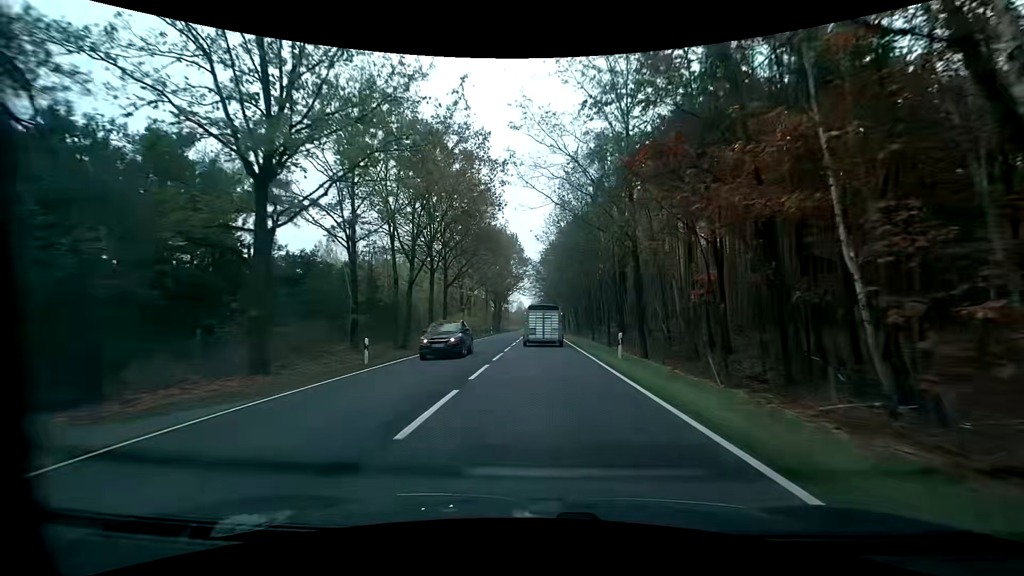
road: primary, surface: asphalt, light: Day
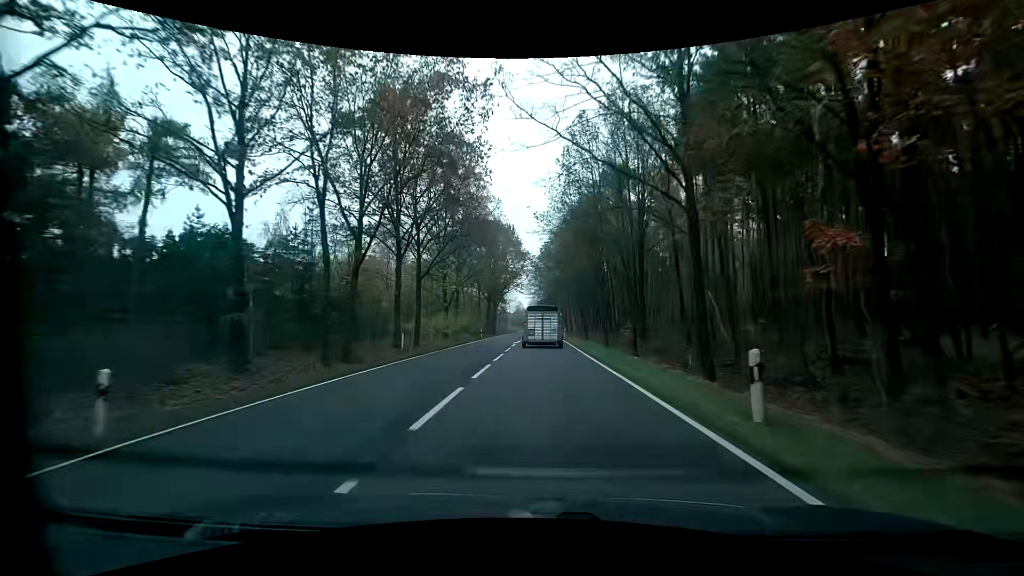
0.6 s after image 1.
(-0.1, +11.6) m; 0°
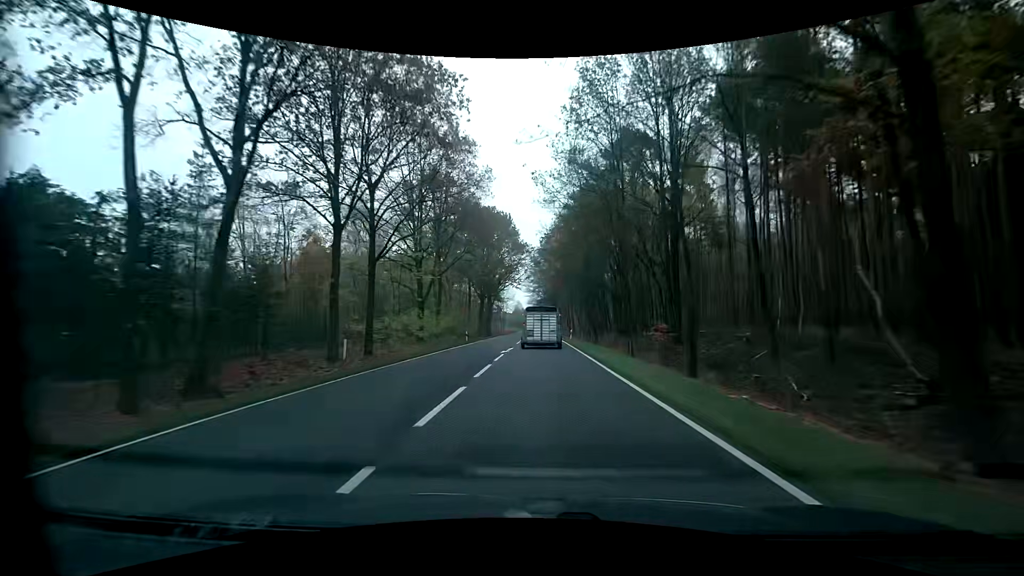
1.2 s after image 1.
(0.0, +11.6) m; 0°
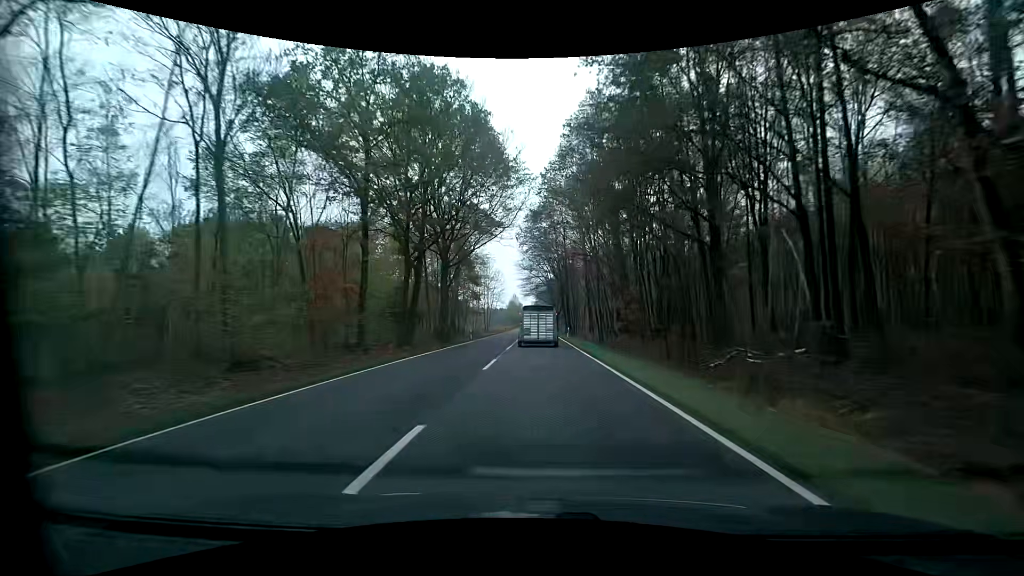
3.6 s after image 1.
(+0.1, +46.2) m; 0°
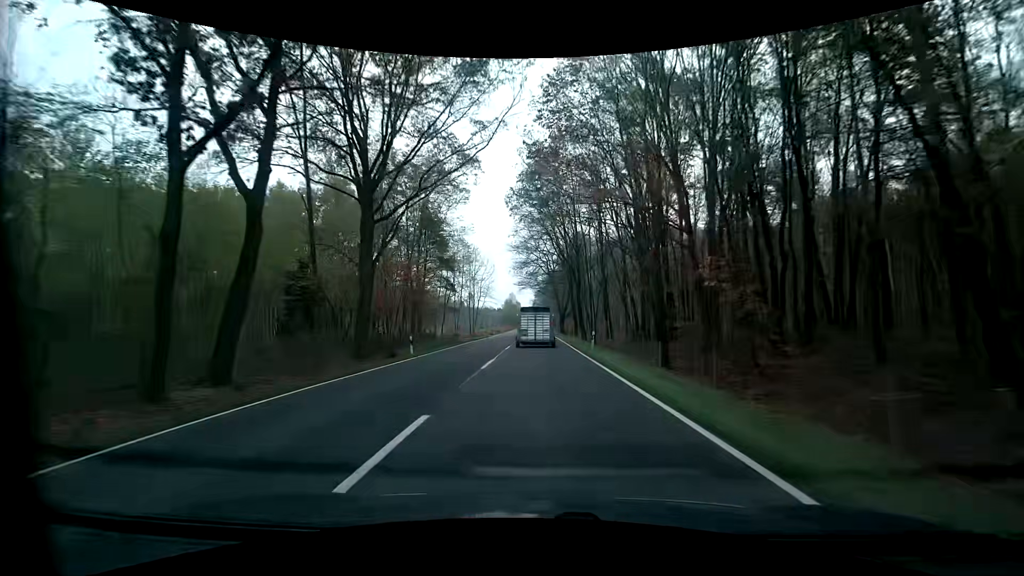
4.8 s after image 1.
(+0.1, +23.2) m; 0°
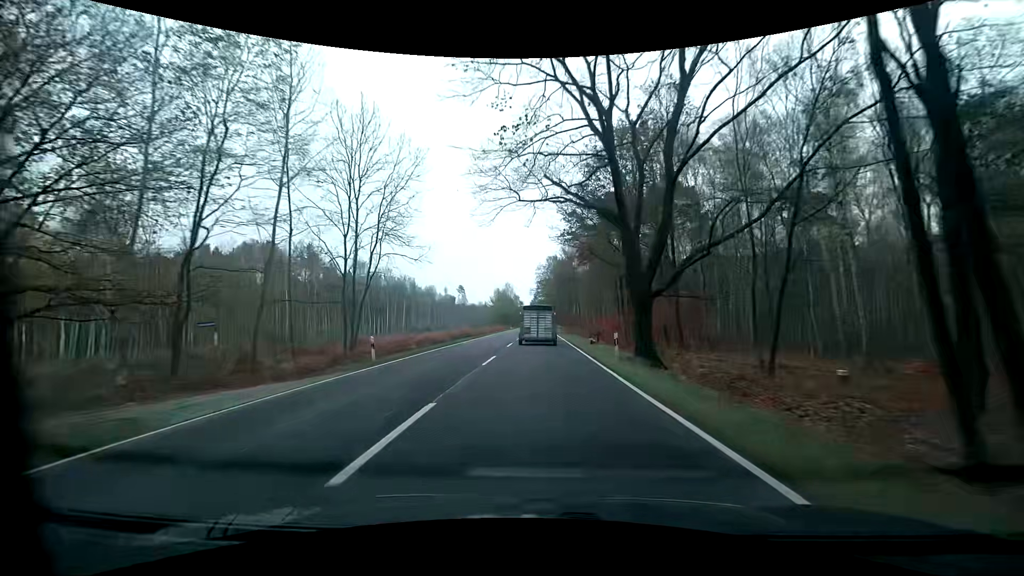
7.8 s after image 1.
(-0.3, +59.2) m; -1°
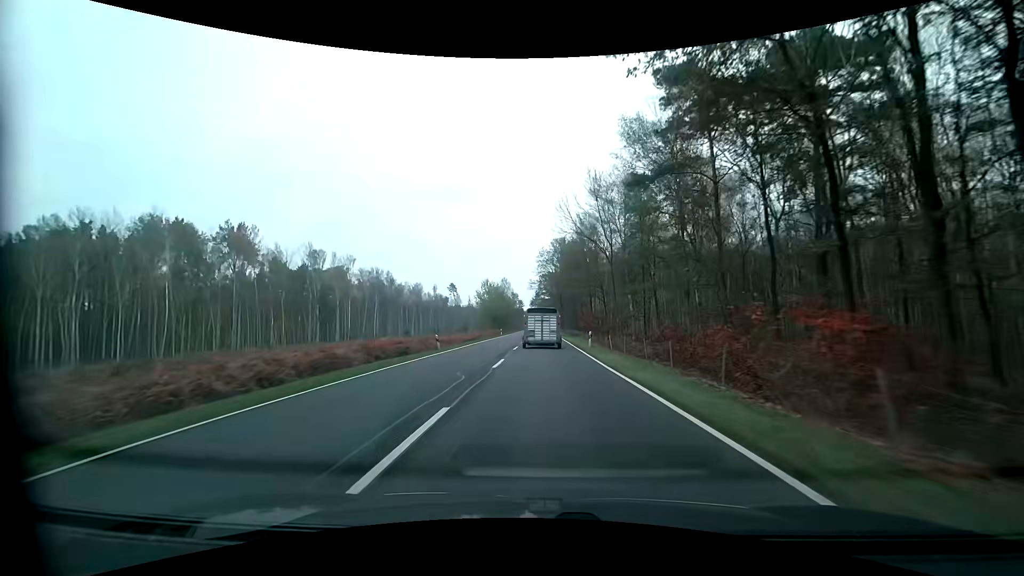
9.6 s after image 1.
(0.0, +36.0) m; 0°
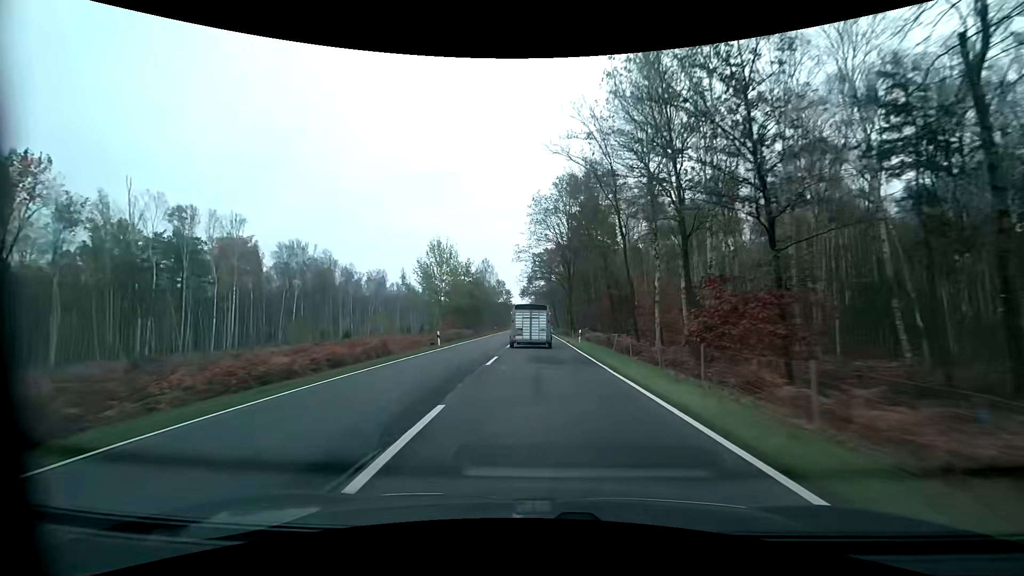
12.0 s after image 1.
(+0.2, +48.2) m; 0°
(0, +10) (0, +20) (0, +30) (0, +40) (0, +50) (0, +60) (0, +70) (0, +80) (0, +90) (0, +100) m
